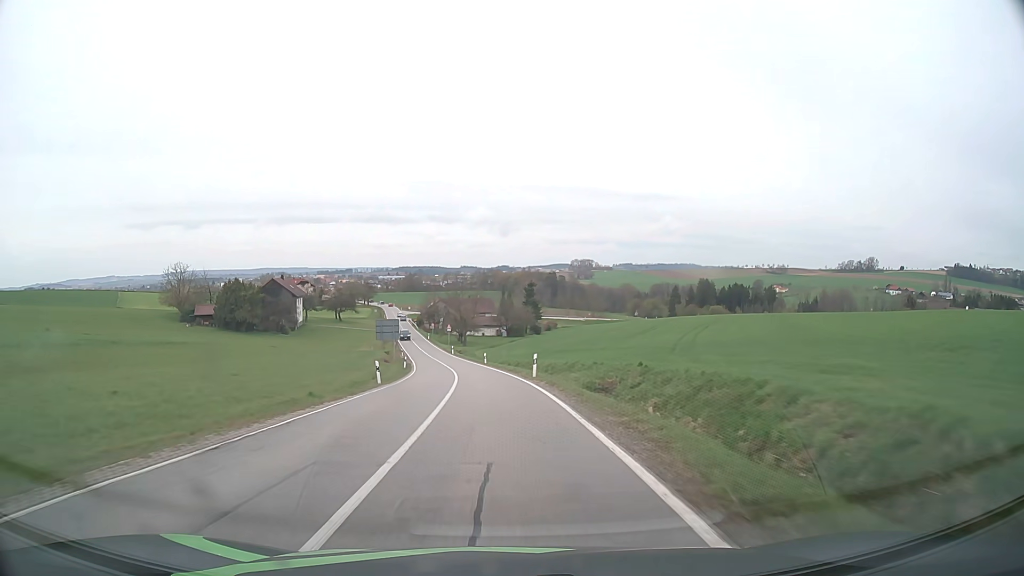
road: secondary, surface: asphalt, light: Day
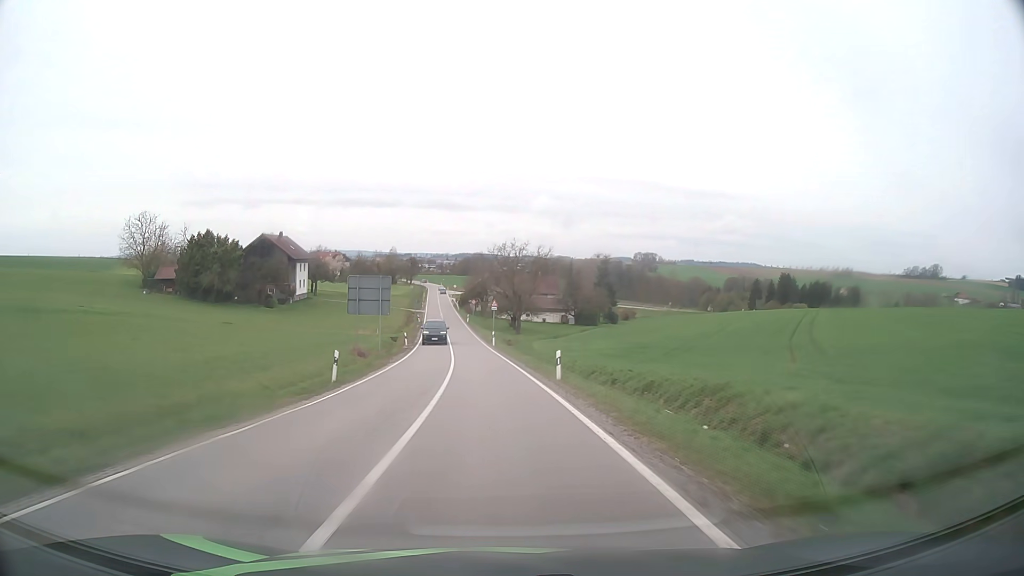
(-1.7, +38.4) m; -5°
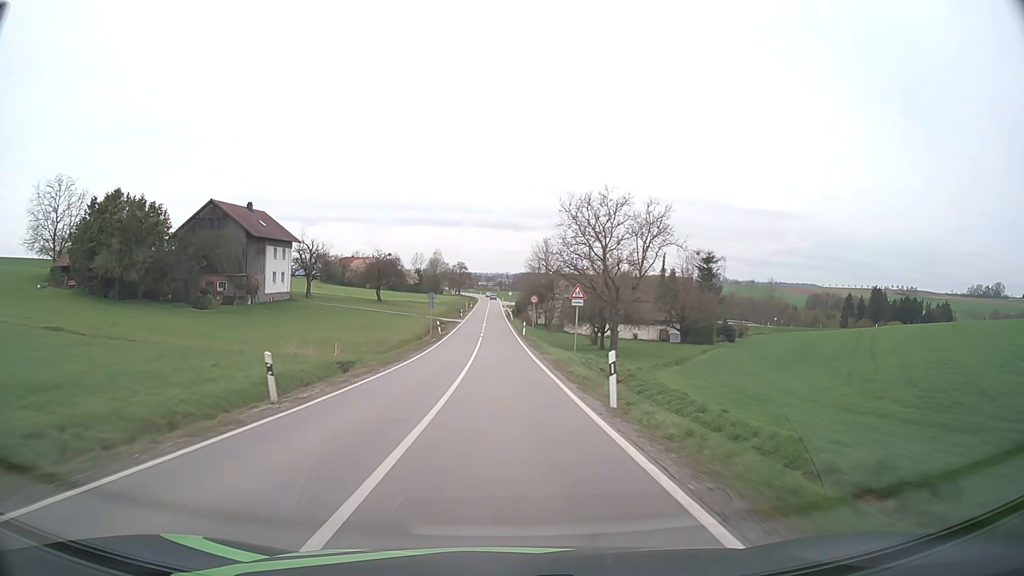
(-1.9, +39.6) m; -5°
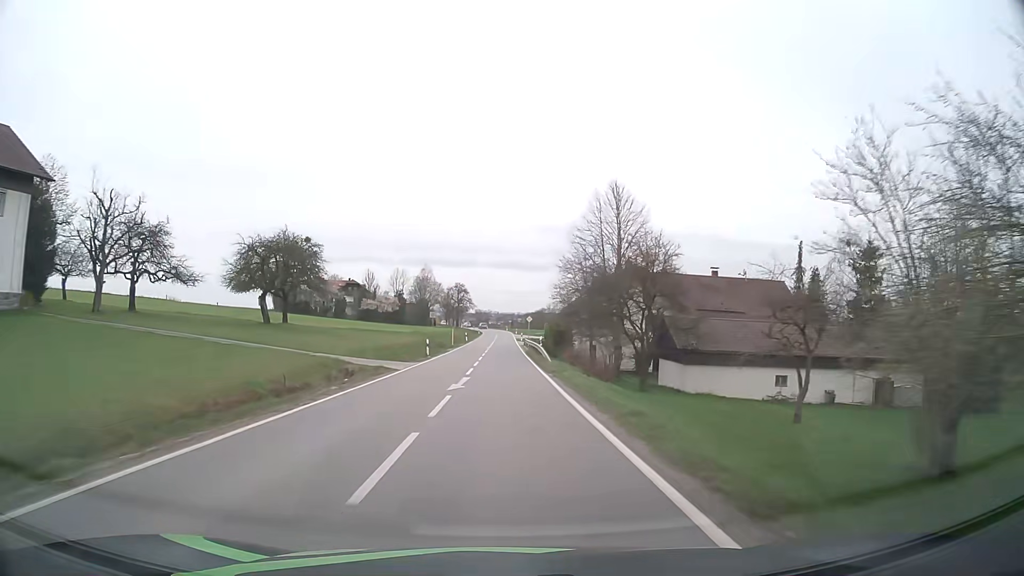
(-0.9, +52.9) m; -1°
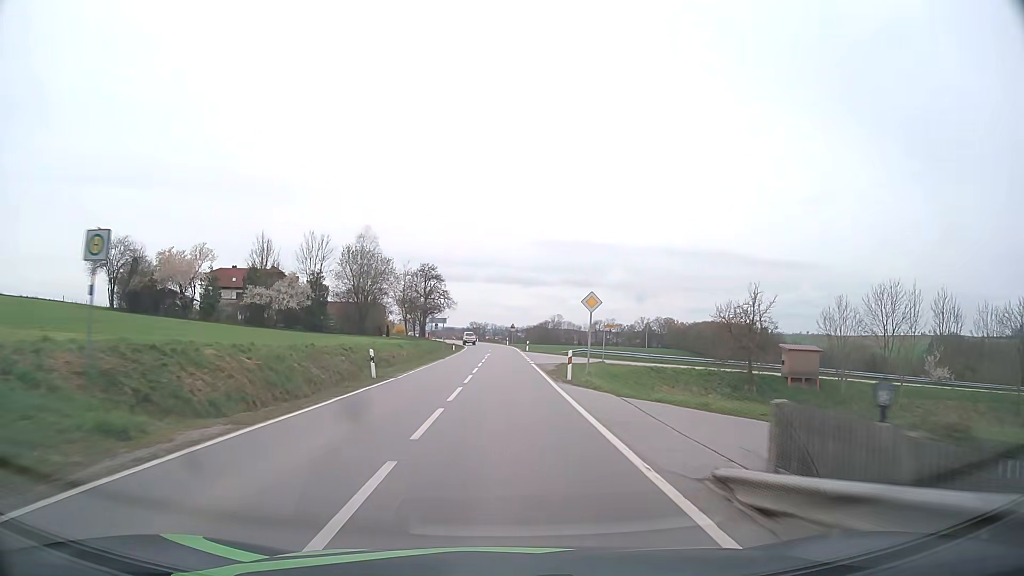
(-0.4, +62.1) m; 0°
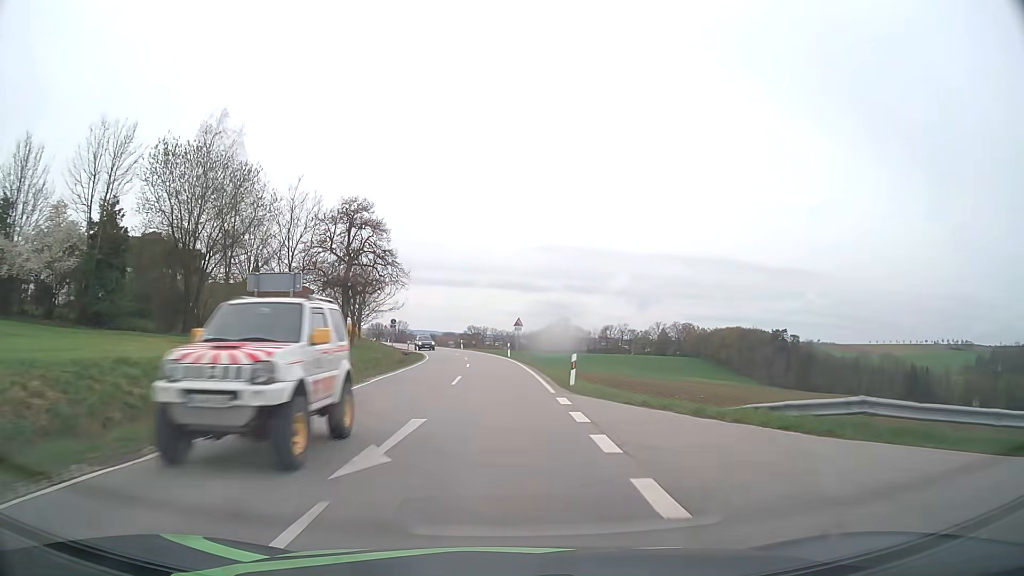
(+0.2, +44.2) m; 0°
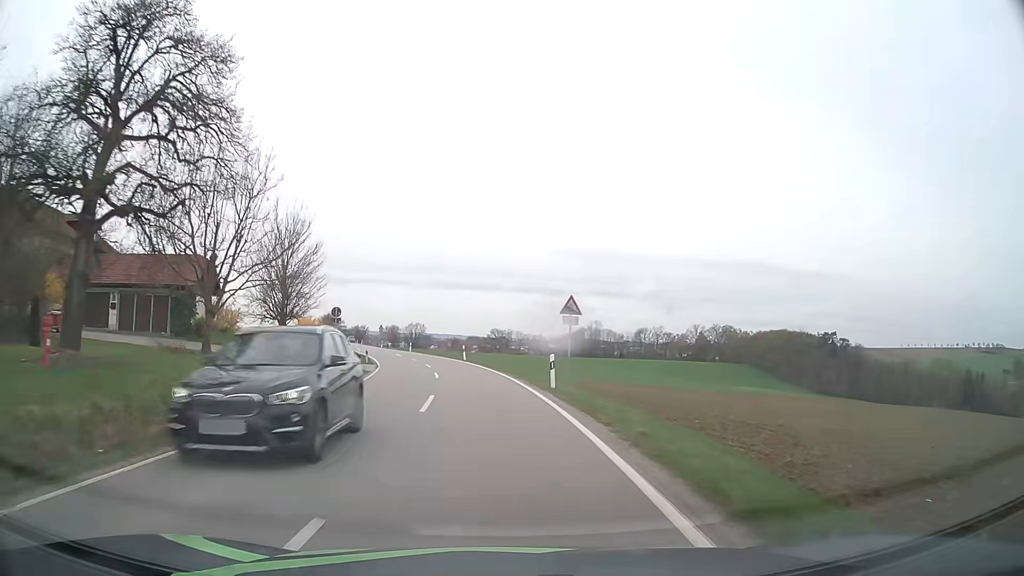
(-0.3, +31.5) m; -2°
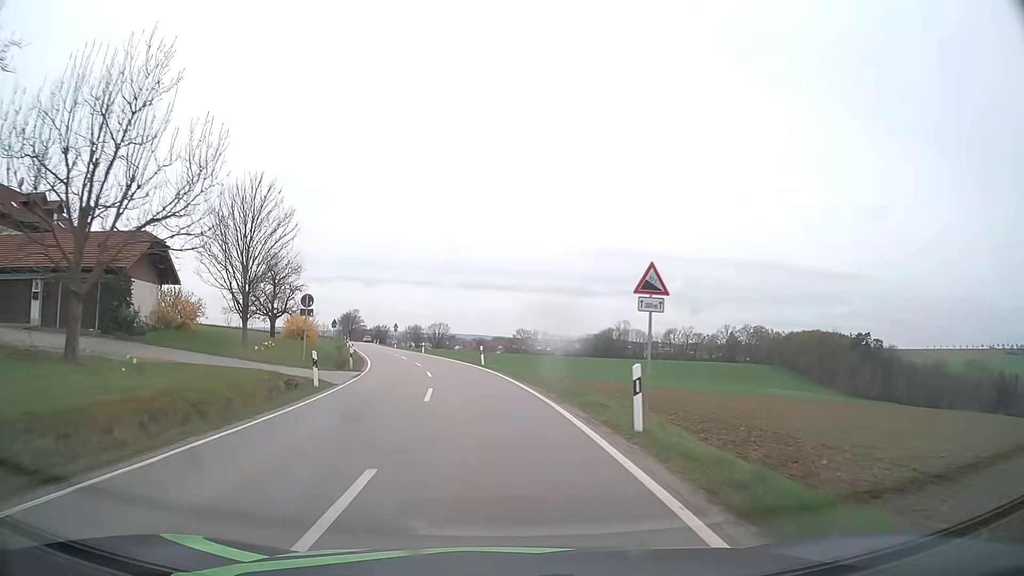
(-0.2, +10.5) m; -2°
(0, +10) (-1, +20) (-2, +30) (-4, +40) (-6, +49) (-9, +59) (-11, +69) (-14, +79) (-16, +88) (-19, +98) m
